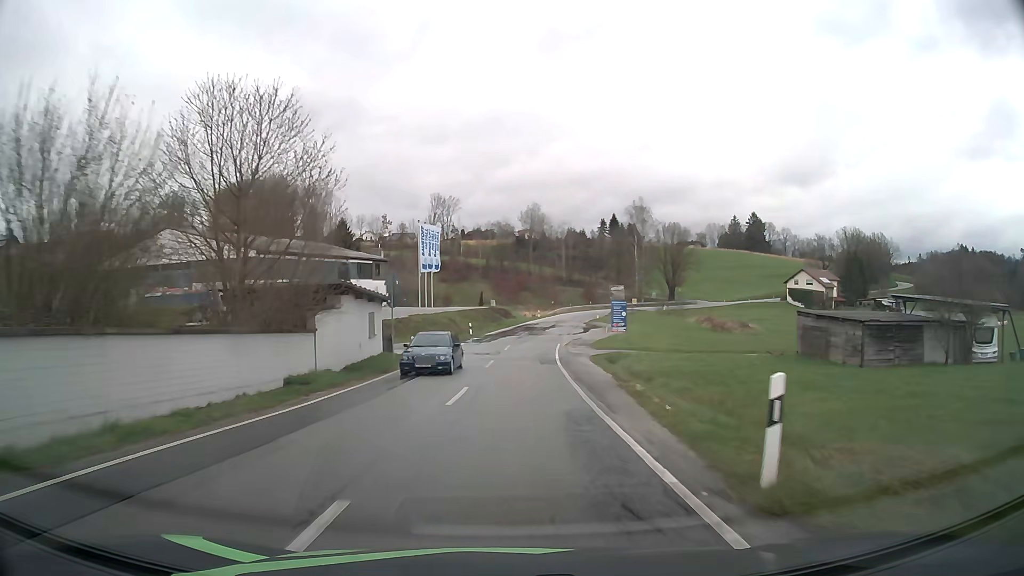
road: tertiary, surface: asphalt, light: Day
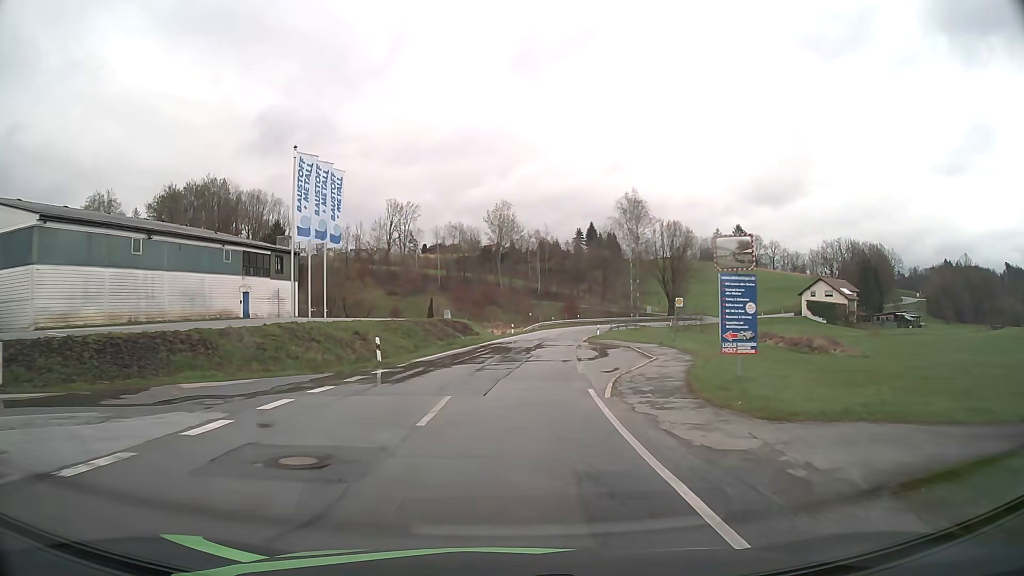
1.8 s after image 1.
(+0.6, +27.8) m; +3°
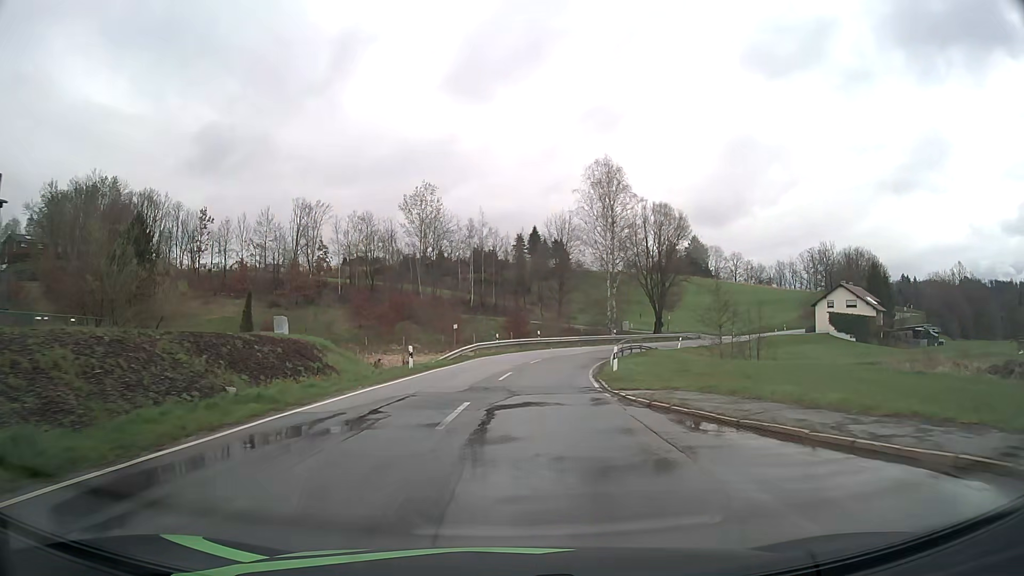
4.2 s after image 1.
(+1.5, +35.9) m; +6°
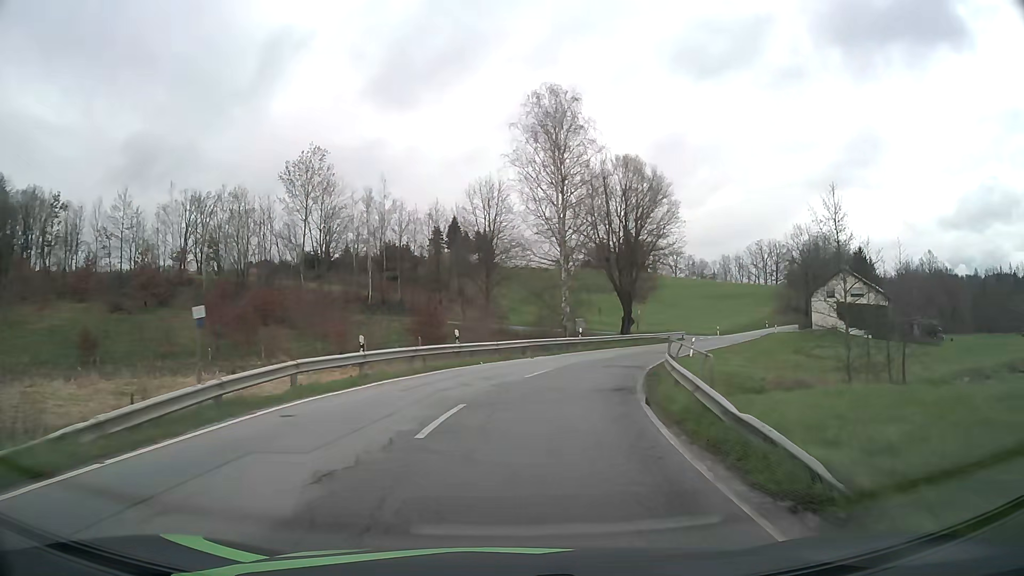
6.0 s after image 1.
(+1.2, +25.2) m; +6°
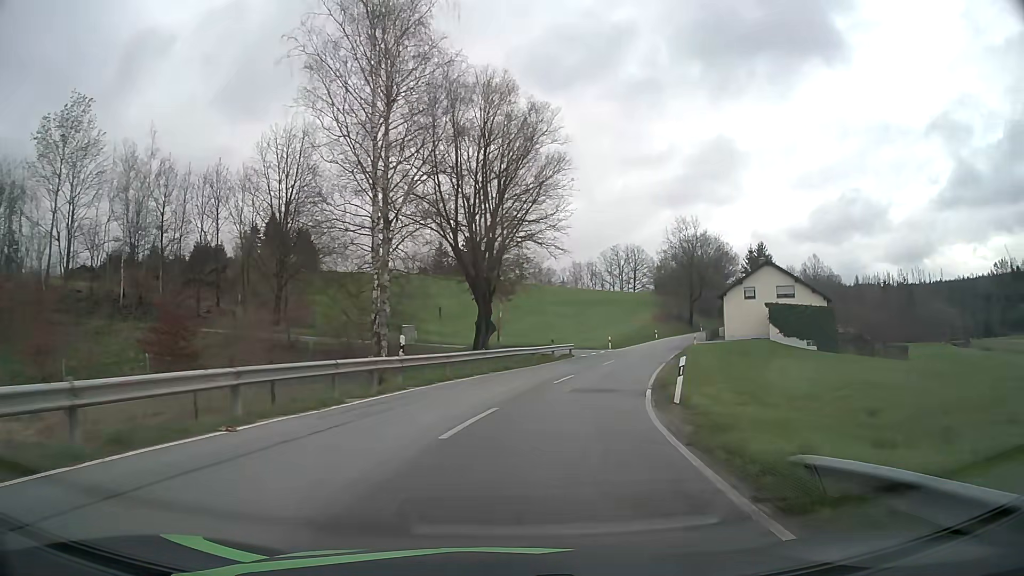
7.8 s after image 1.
(+2.6, +23.0) m; +14°
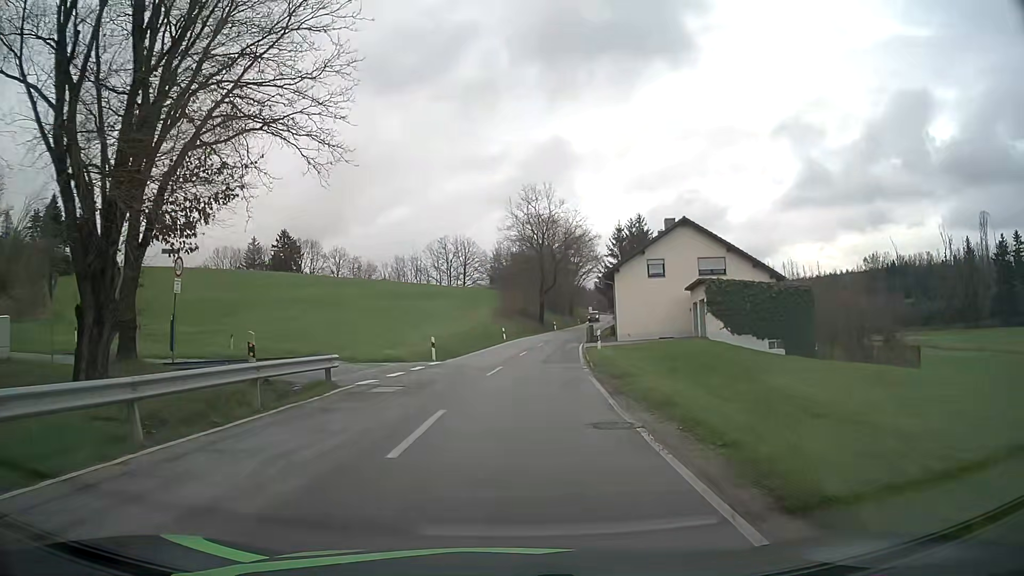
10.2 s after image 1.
(+3.4, +25.0) m; +14°
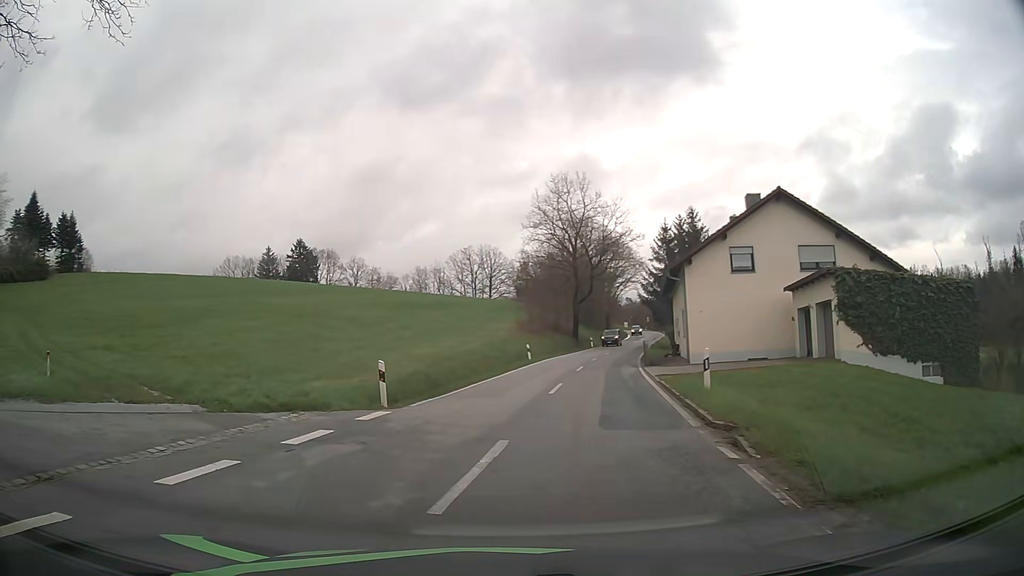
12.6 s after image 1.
(+0.4, +13.5) m; -2°
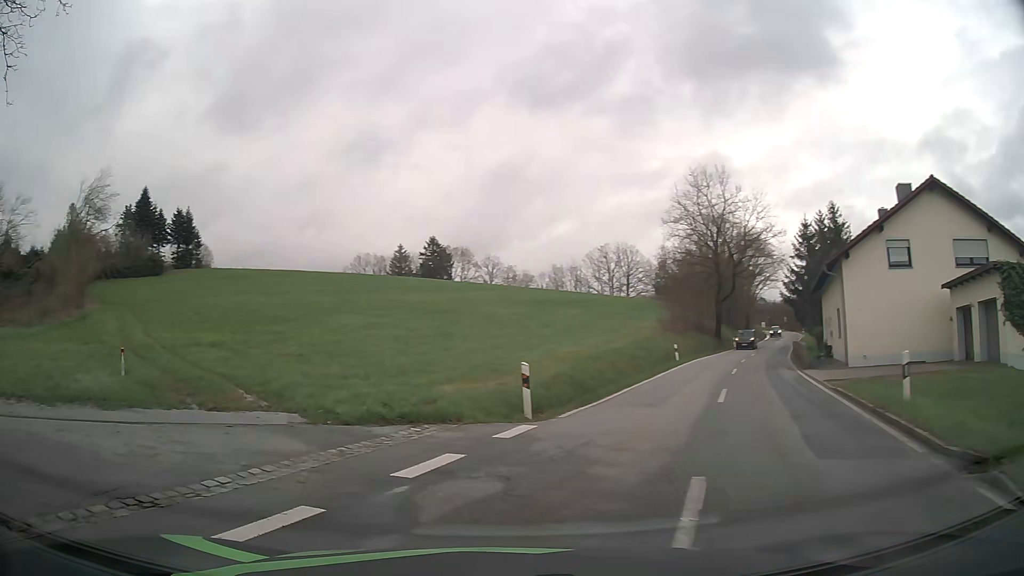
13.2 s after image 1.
(-0.2, +2.5) m; -11°
